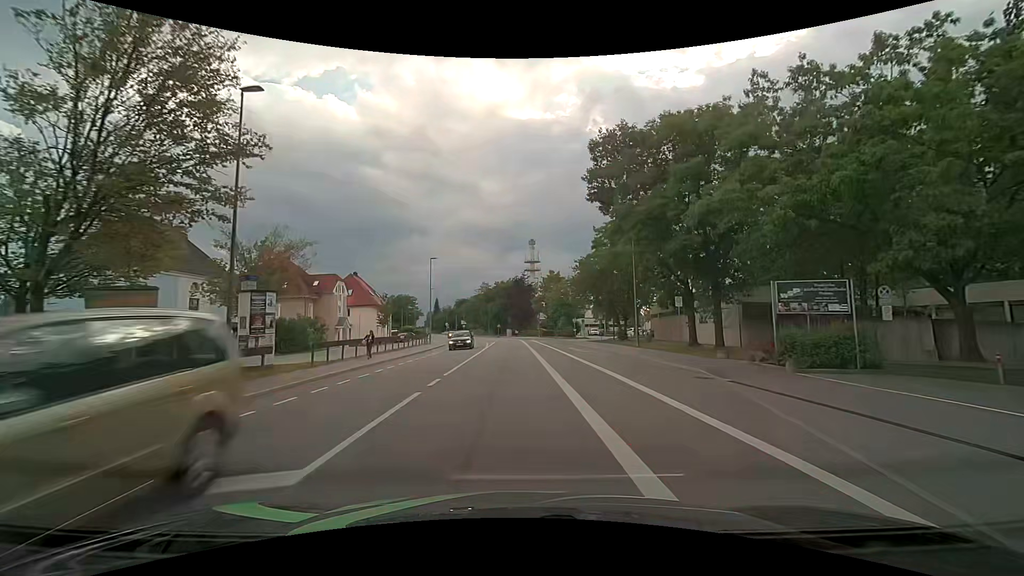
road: tertiary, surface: asphalt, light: Day
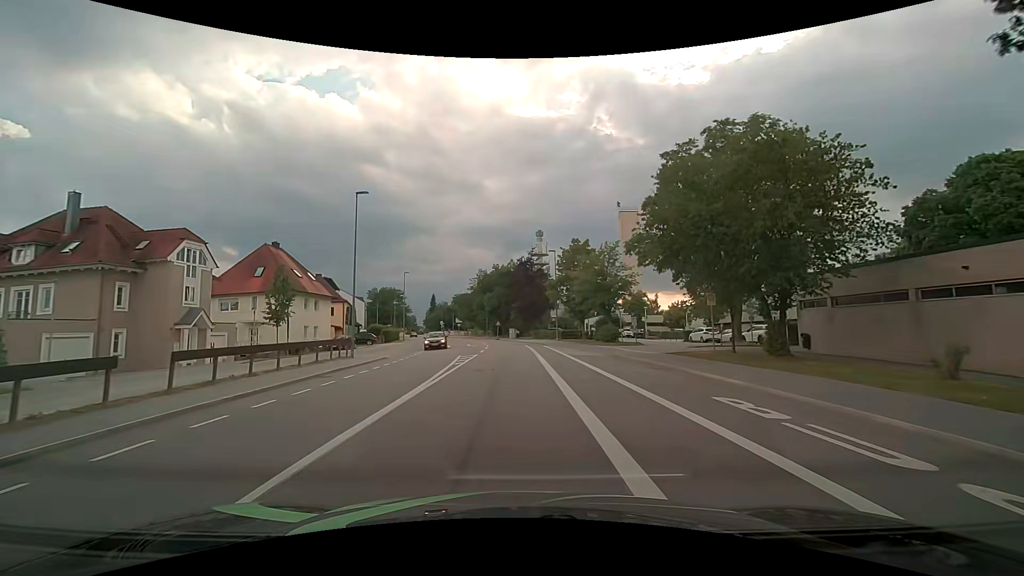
(-0.1, +29.1) m; -1°
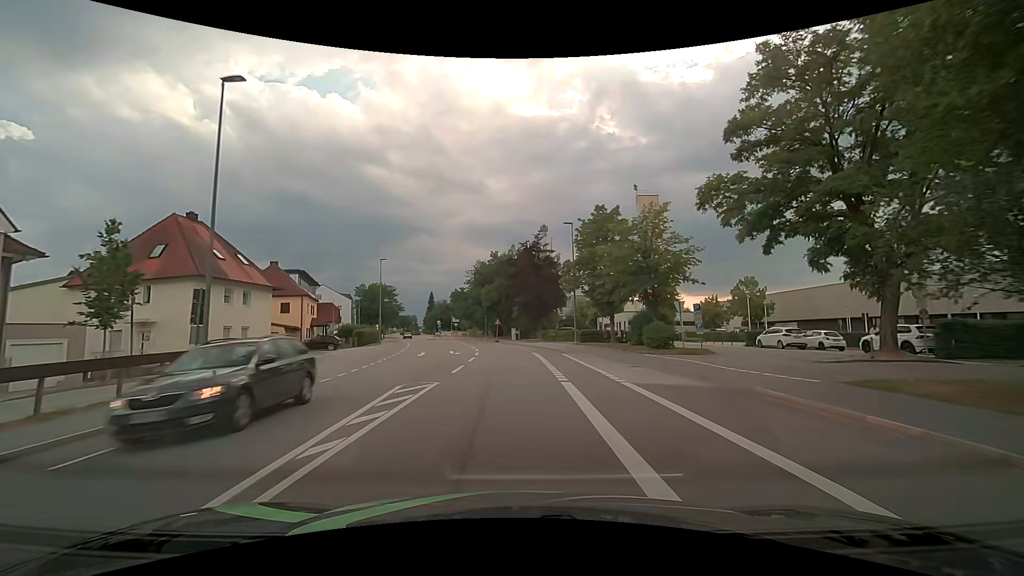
(-0.1, +14.7) m; 0°
(0, +10) (0, +20) (-1, +30) (-2, +40) (-3, +50) (-5, +60) (-7, +70) (-9, +79) (-11, +89) (-14, +99) m
